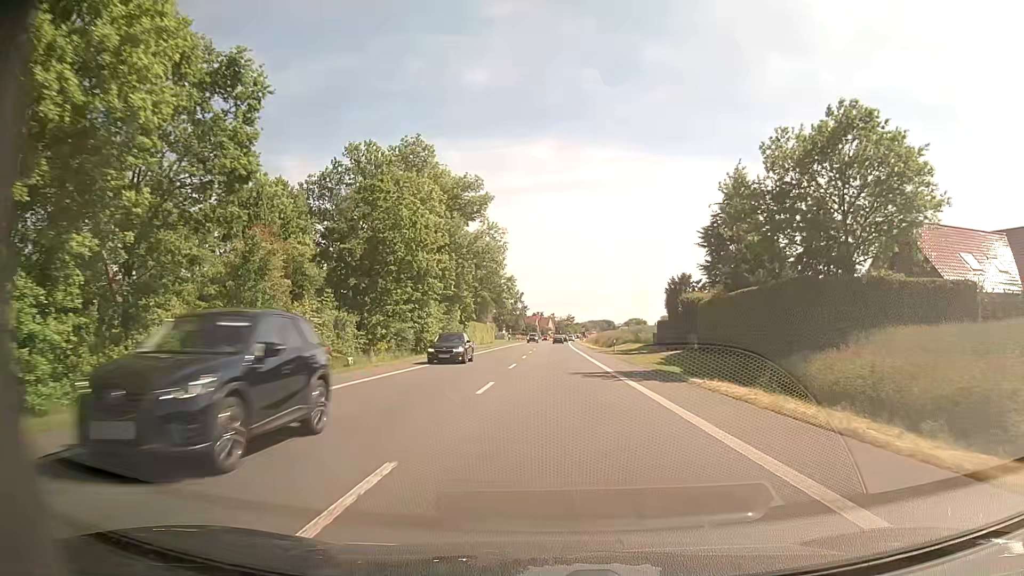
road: primary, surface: asphalt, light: Day
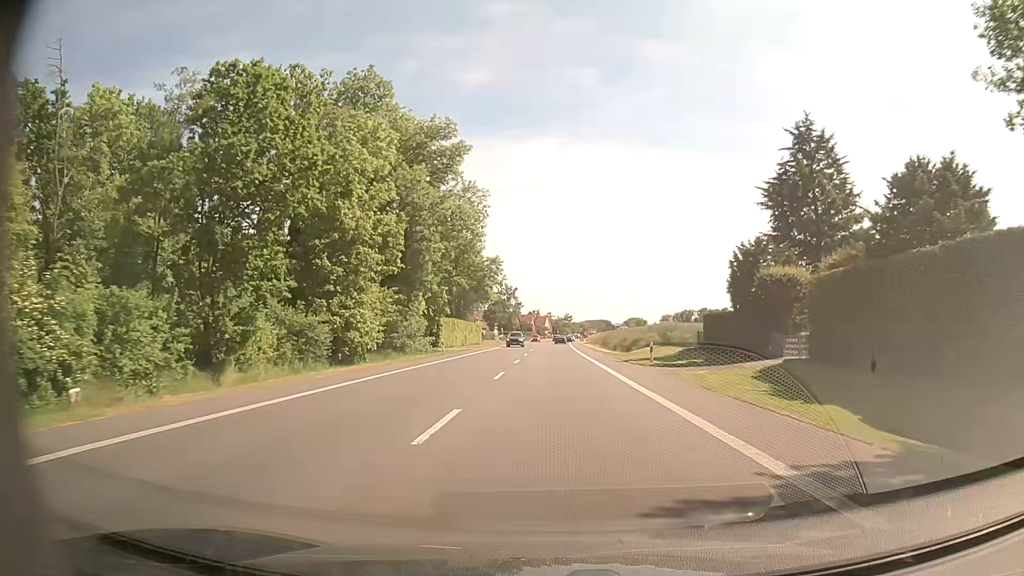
(-0.1, +19.3) m; 0°
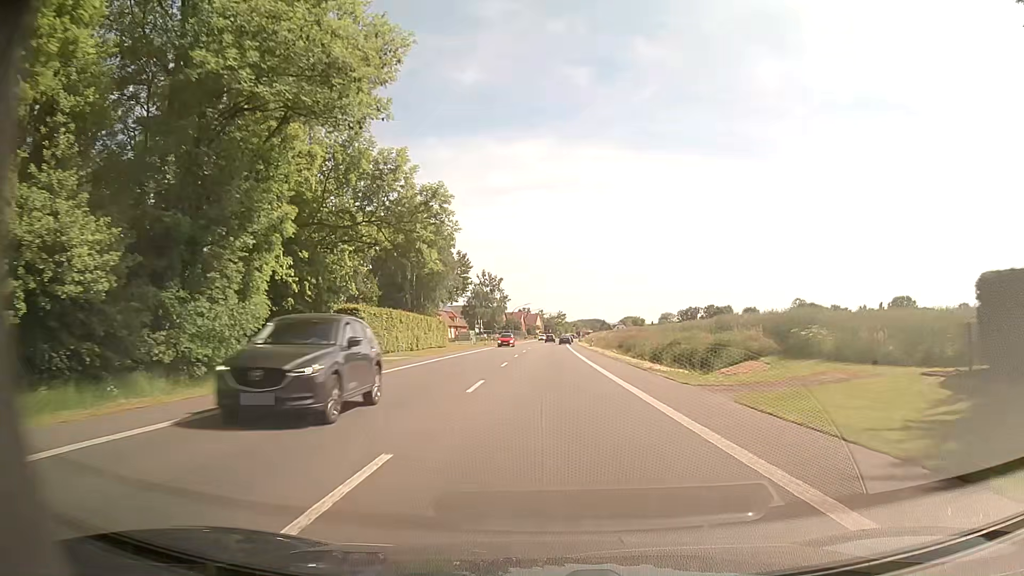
(+0.2, +28.9) m; +1°
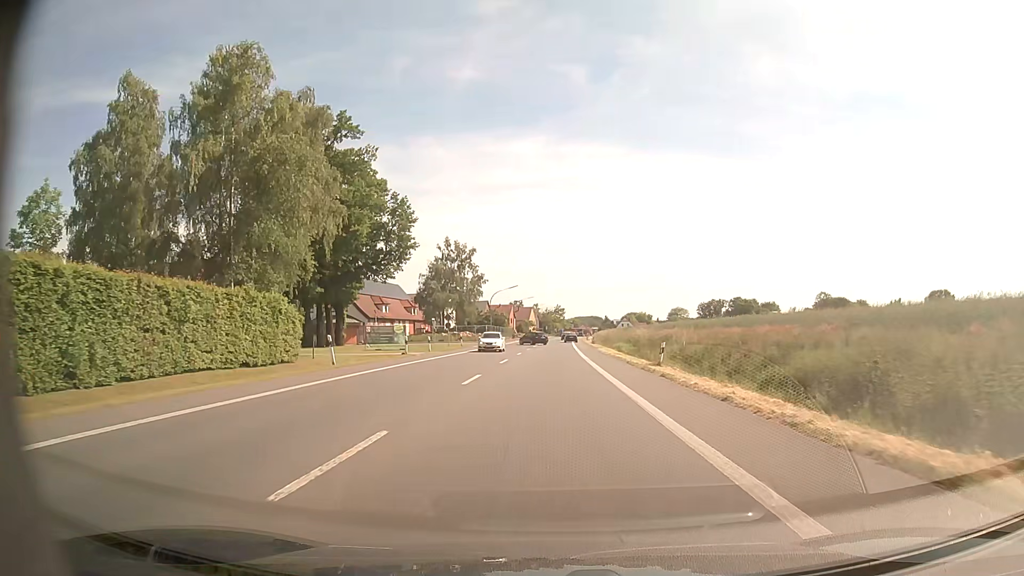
(+0.3, +46.8) m; 0°
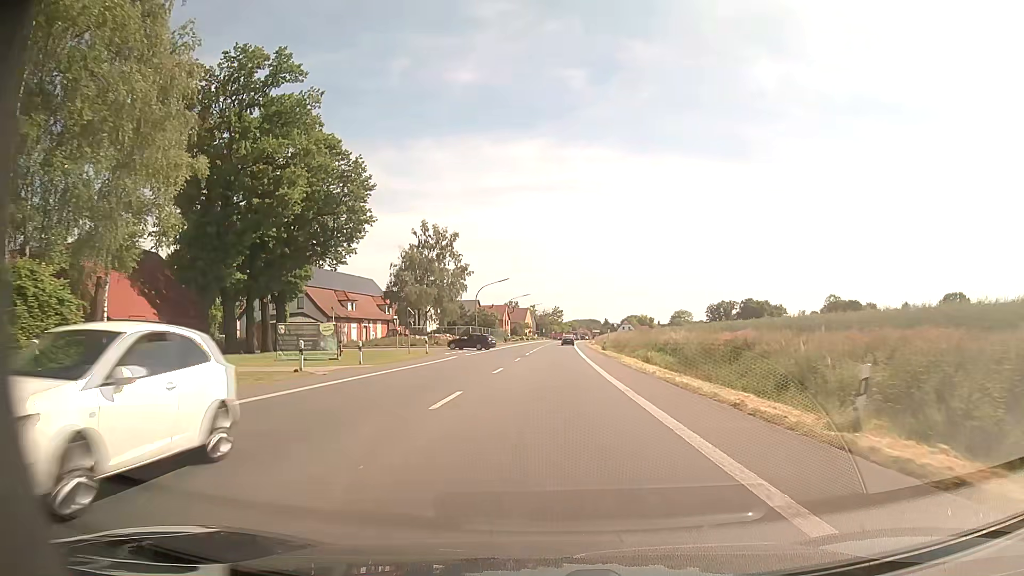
(0.0, +17.4) m; 0°
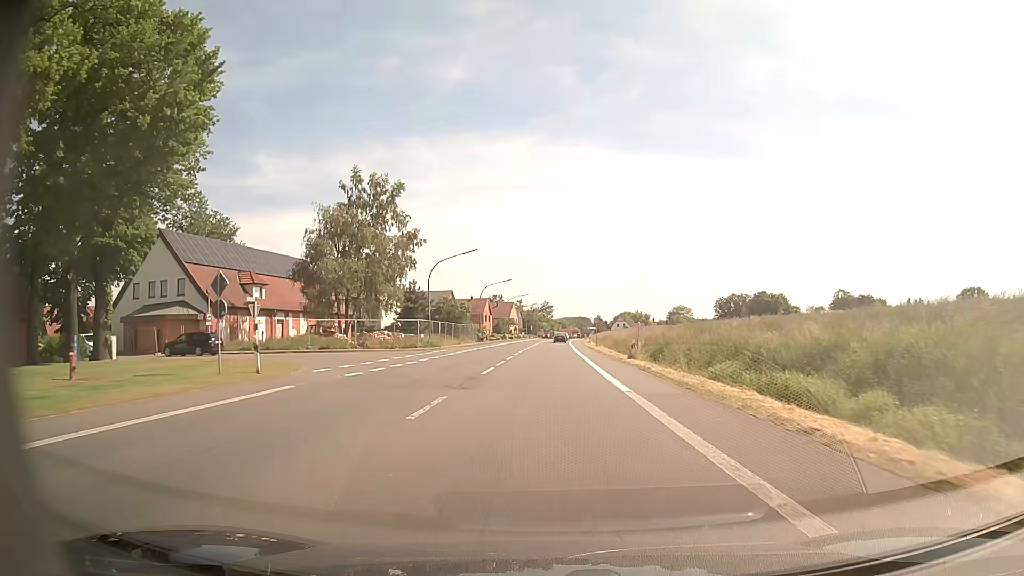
(+0.3, +26.2) m; +1°
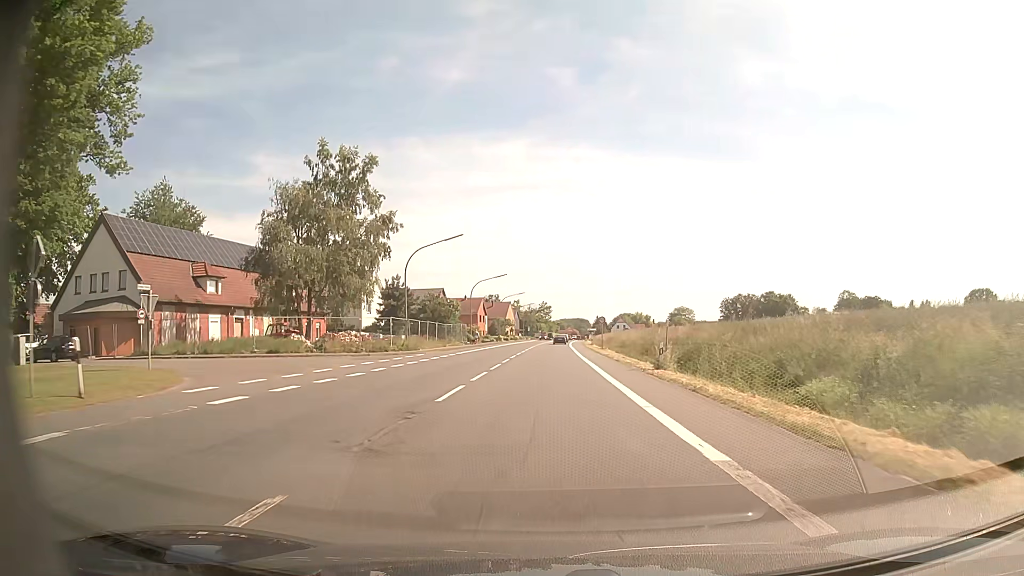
(0.0, +8.8) m; 0°
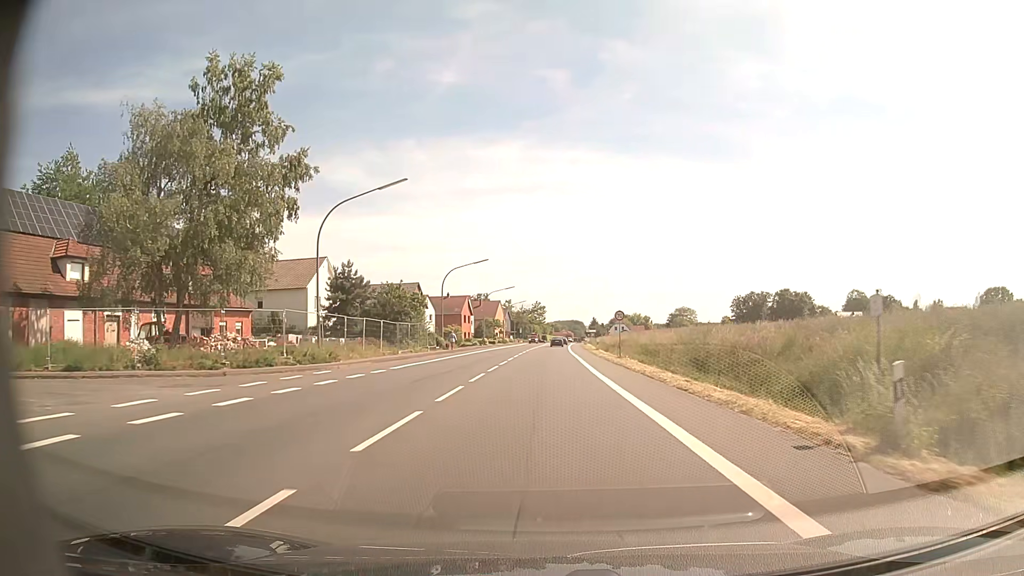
(+0.1, +17.7) m; 0°
(0, +10) (0, +20) (0, +30) (0, +40) (+1, +50) (+1, +60) (+1, +70) (+1, +80) (+1, +90) (+2, +100) m
